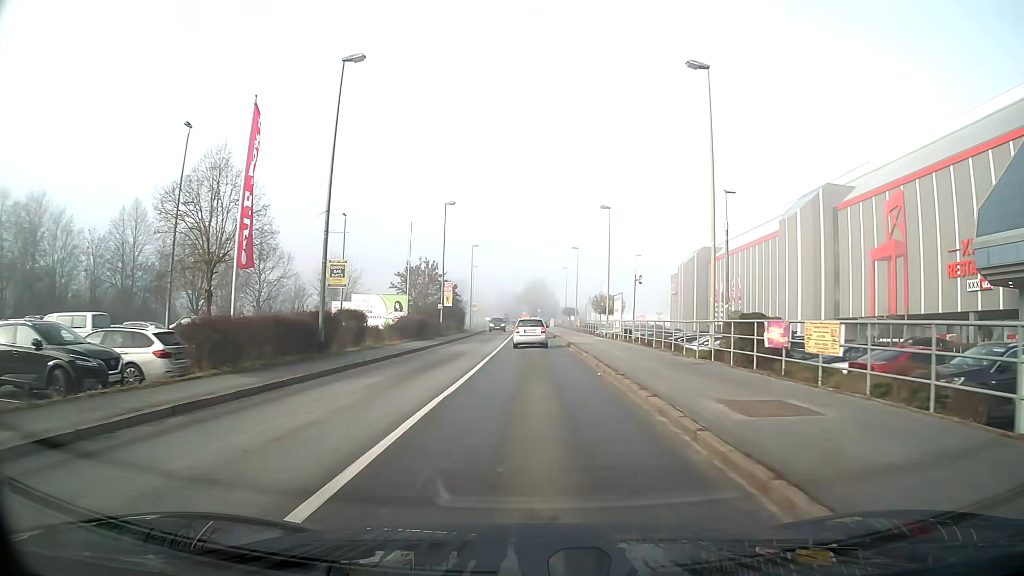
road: tertiary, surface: asphalt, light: Day
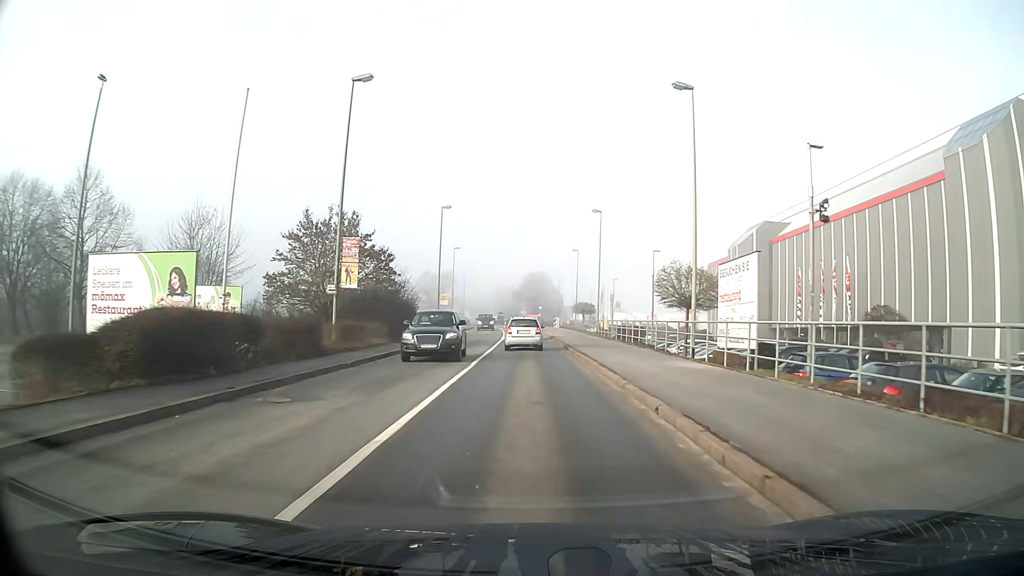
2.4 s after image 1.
(0.0, +27.8) m; 0°
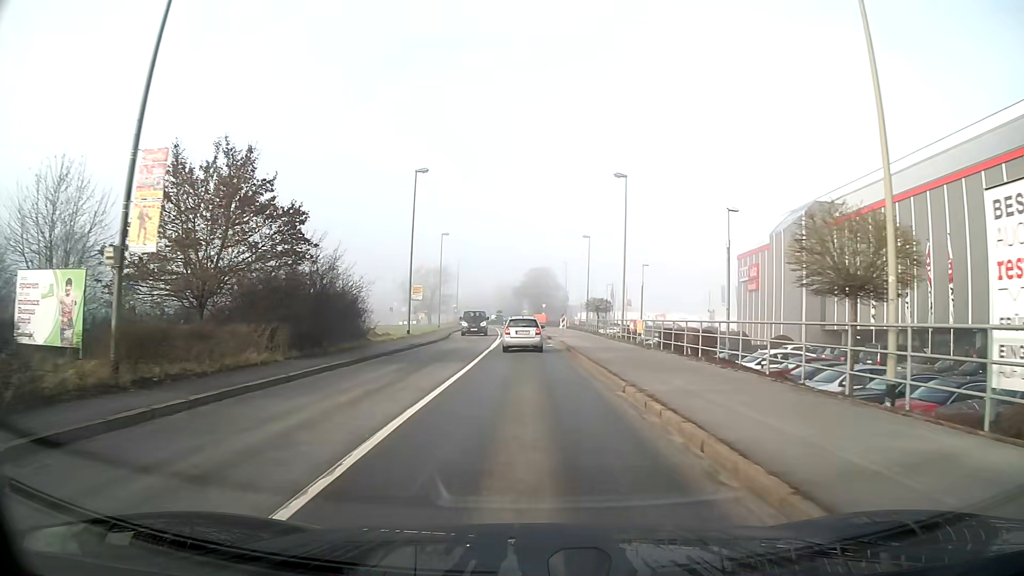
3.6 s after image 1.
(0.0, +13.5) m; 0°
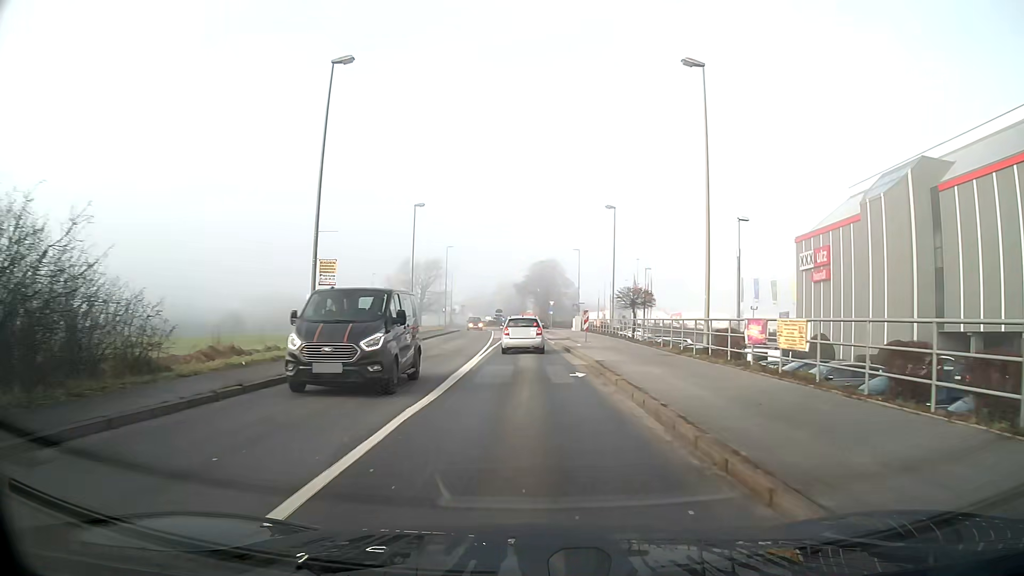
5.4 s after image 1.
(-0.1, +18.7) m; -1°
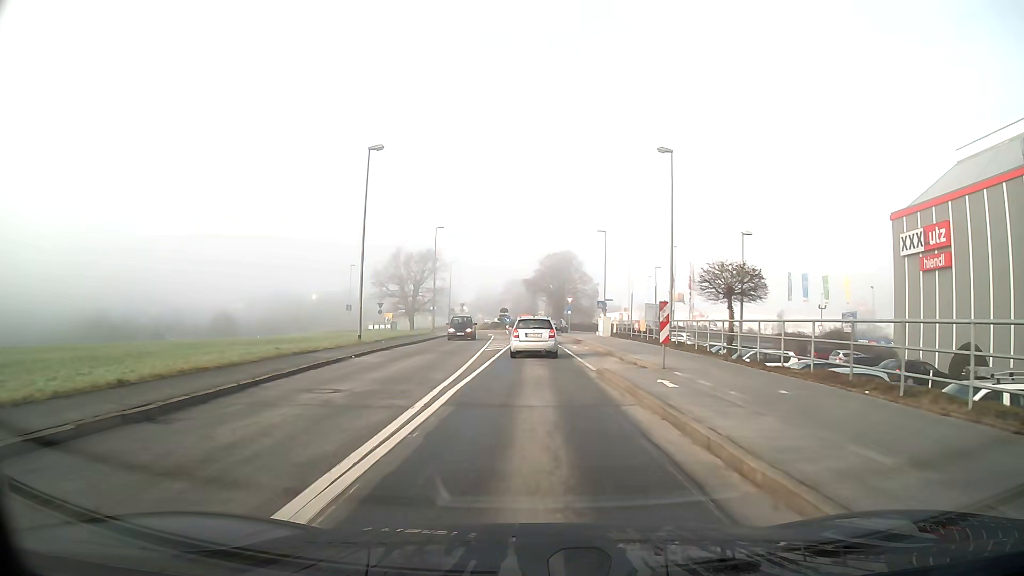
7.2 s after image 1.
(-0.1, +18.3) m; -1°
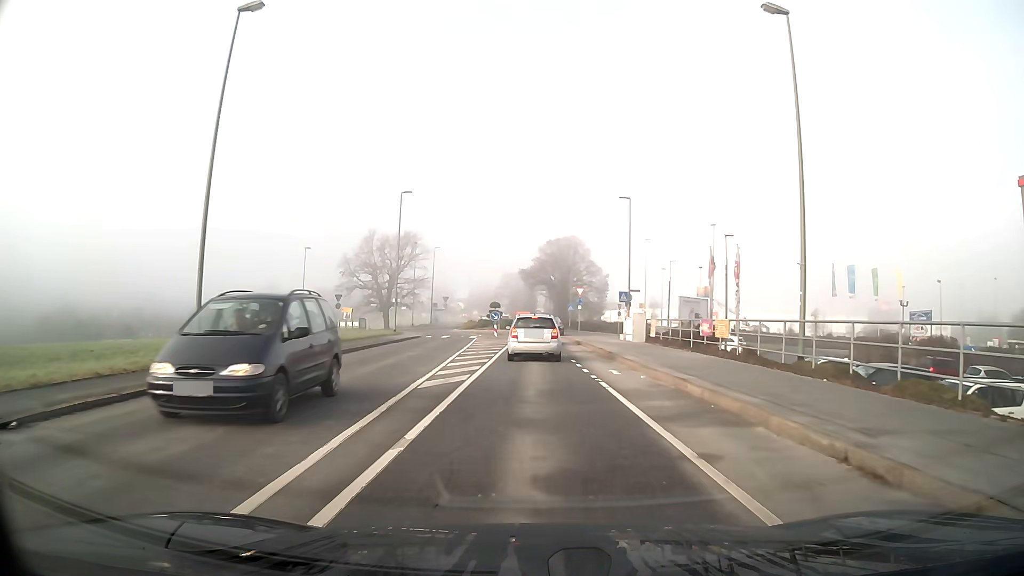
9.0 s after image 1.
(0.0, +16.8) m; 0°
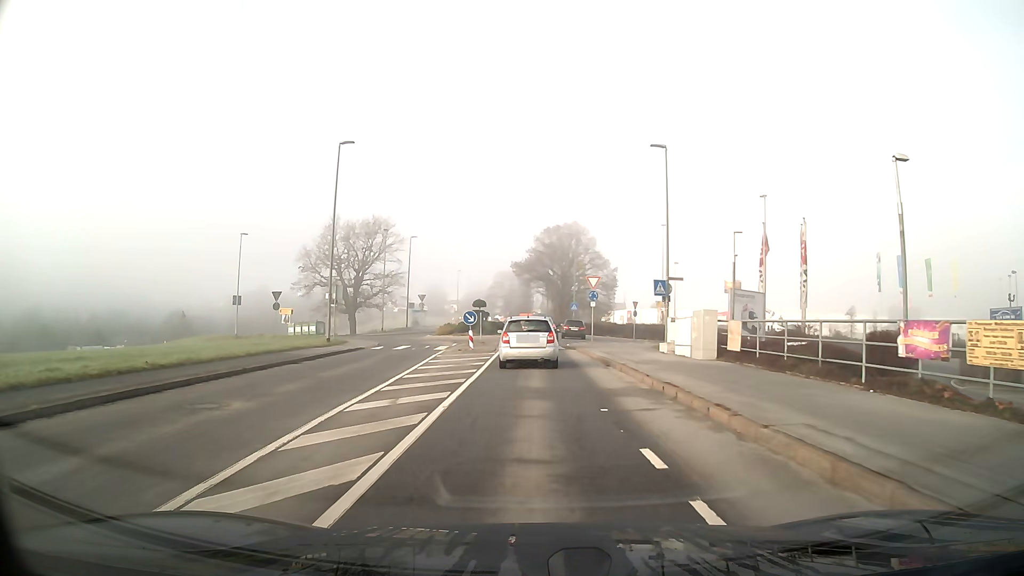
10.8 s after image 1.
(+0.1, +14.7) m; 0°
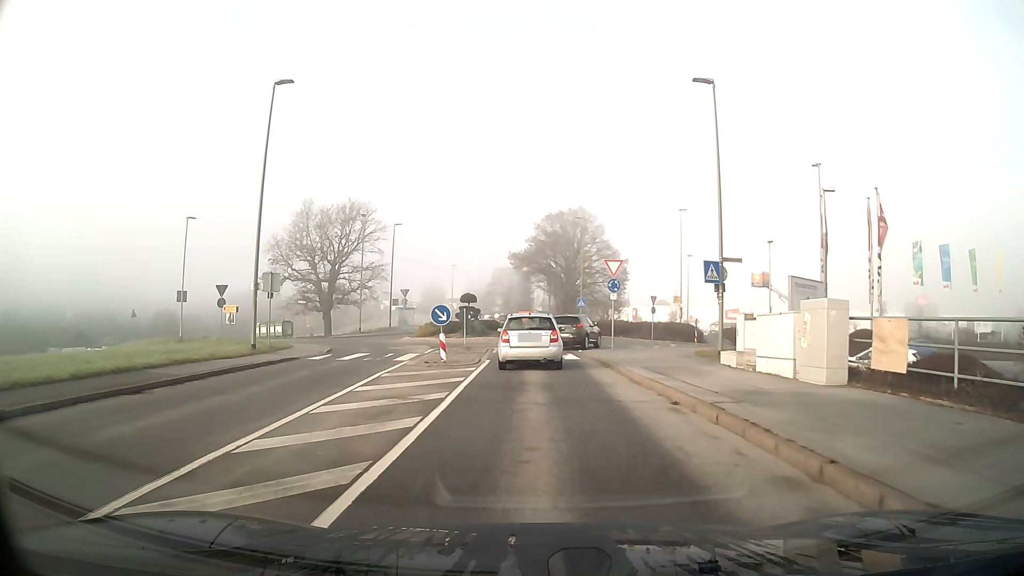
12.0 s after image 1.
(0.0, +9.2) m; 0°
